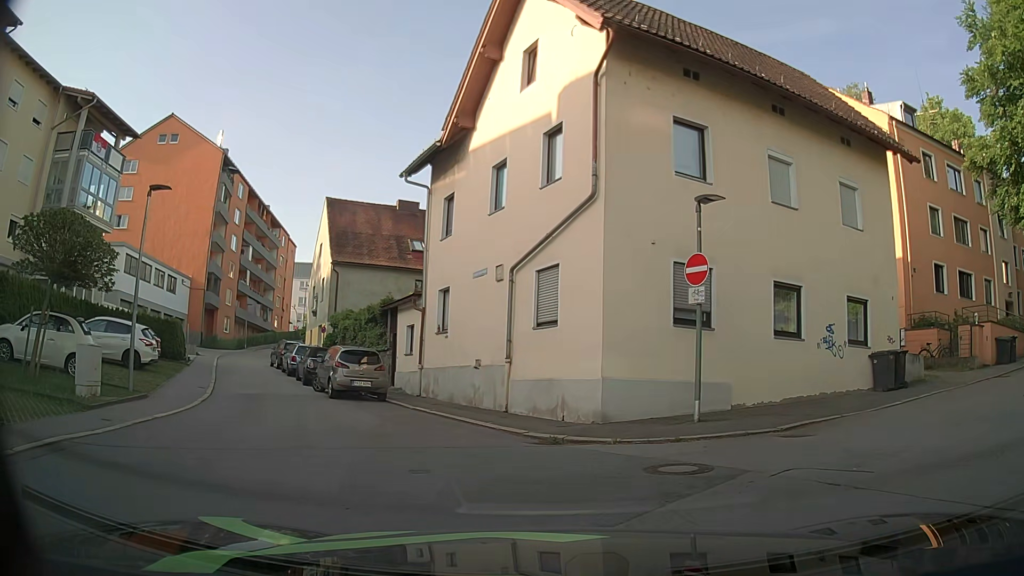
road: residential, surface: asphalt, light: Day
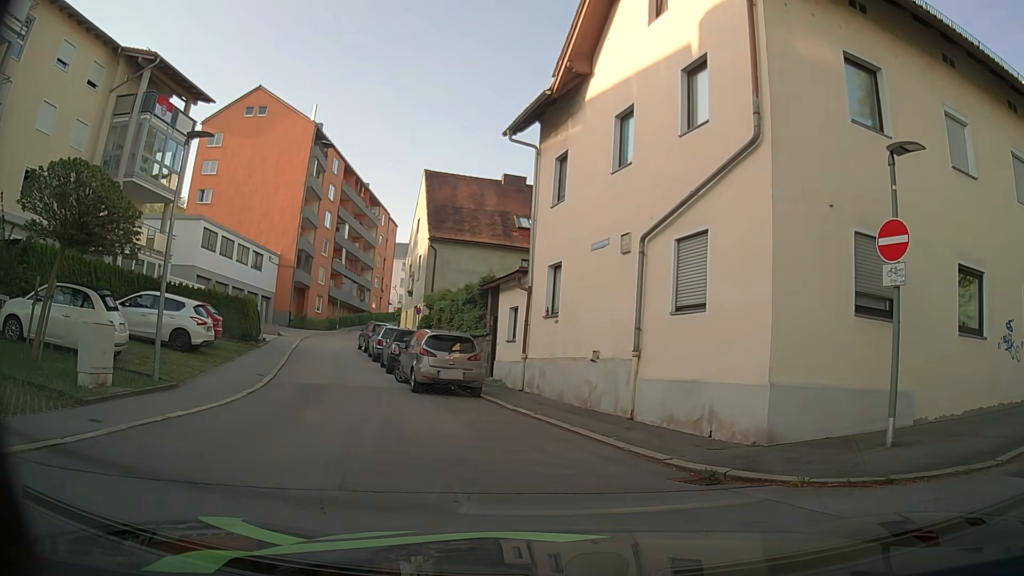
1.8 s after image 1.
(-0.2, +3.3) m; -8°
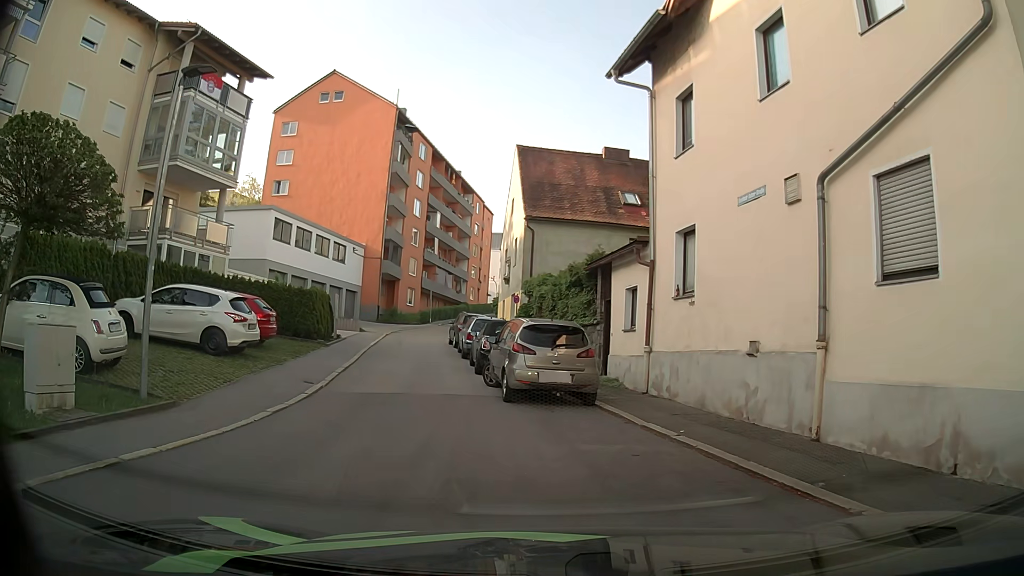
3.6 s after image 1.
(-0.2, +4.0) m; -6°
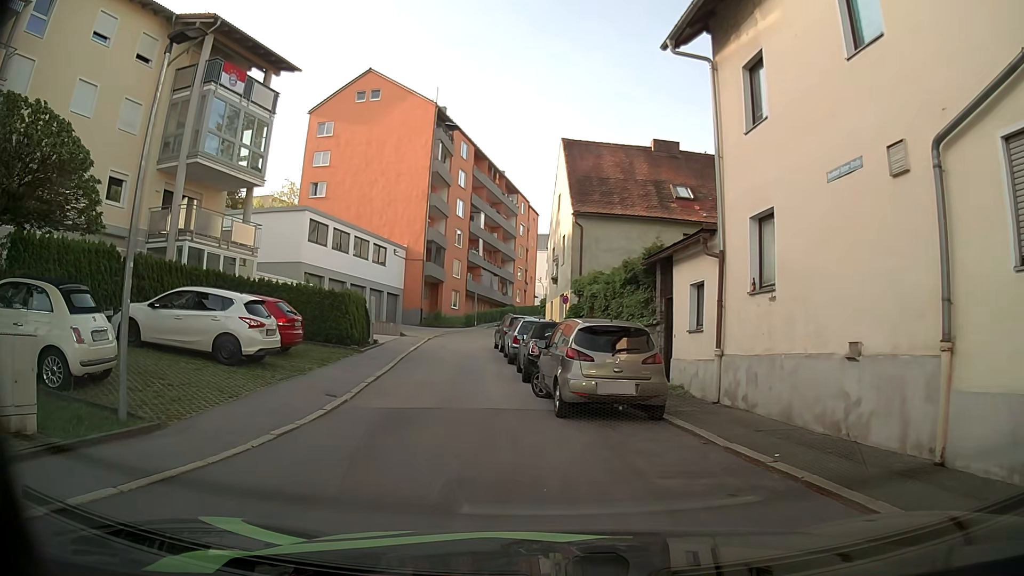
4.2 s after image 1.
(-0.1, +1.9) m; -6°
